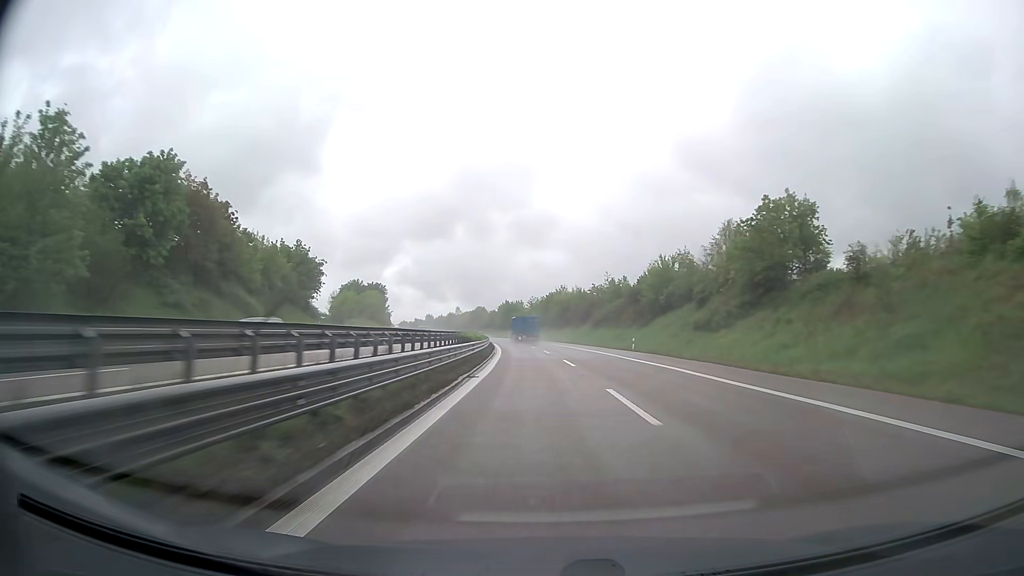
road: trunk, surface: asphalt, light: Day
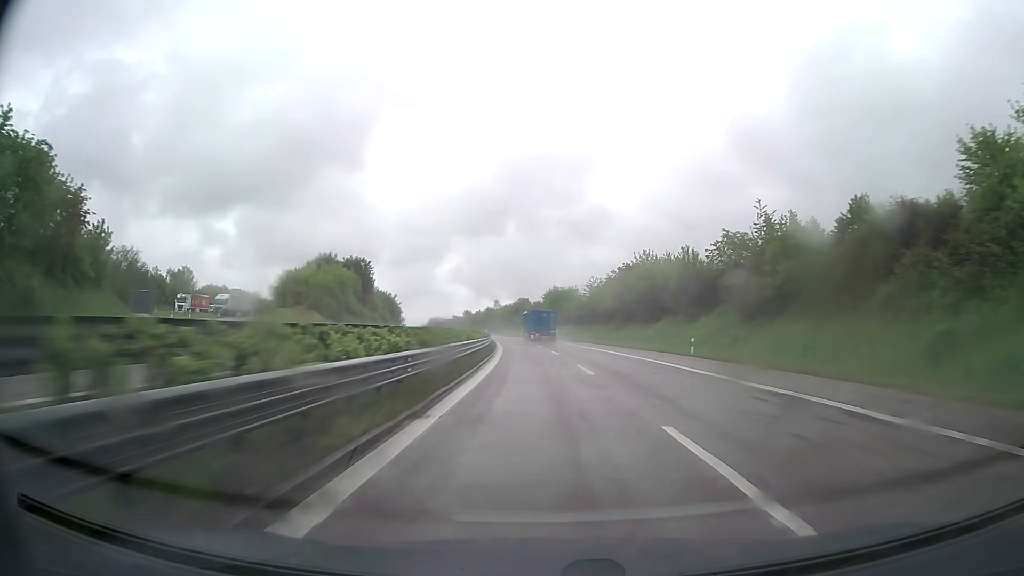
(-2.7, +60.7) m; -5°
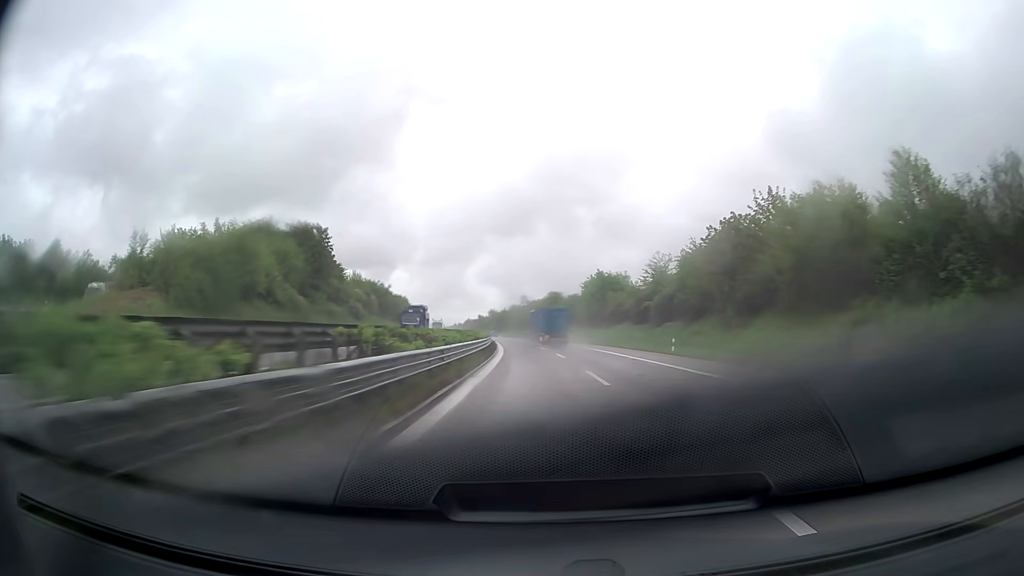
(-1.0, +40.1) m; -3°
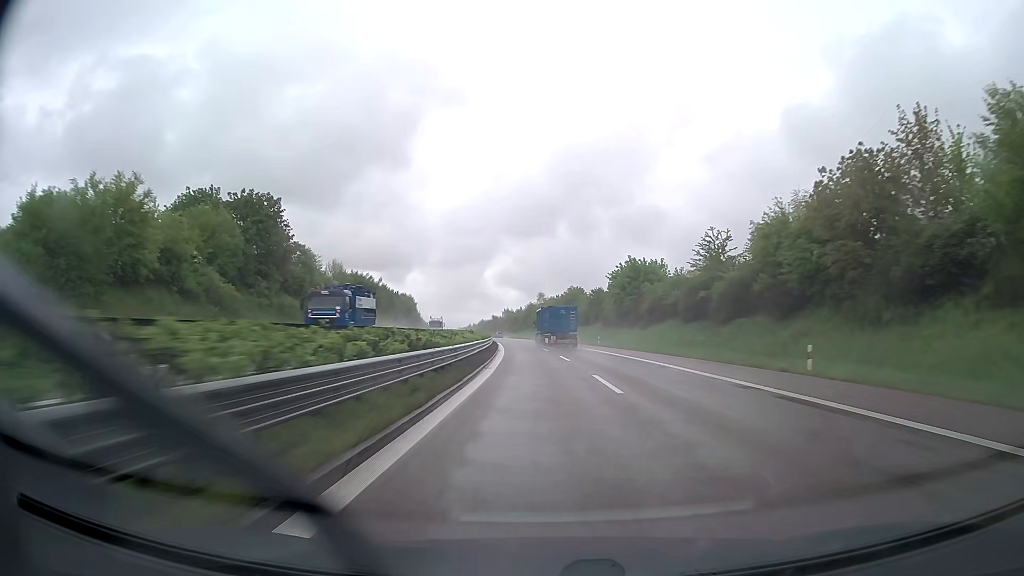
(-0.2, +19.9) m; -1°
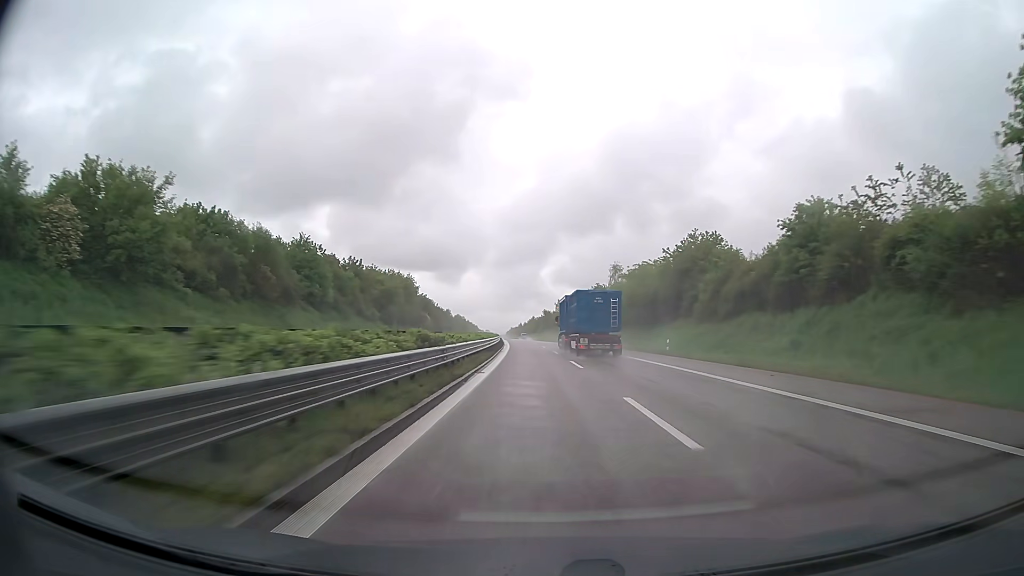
(-3.7, +79.0) m; -5°
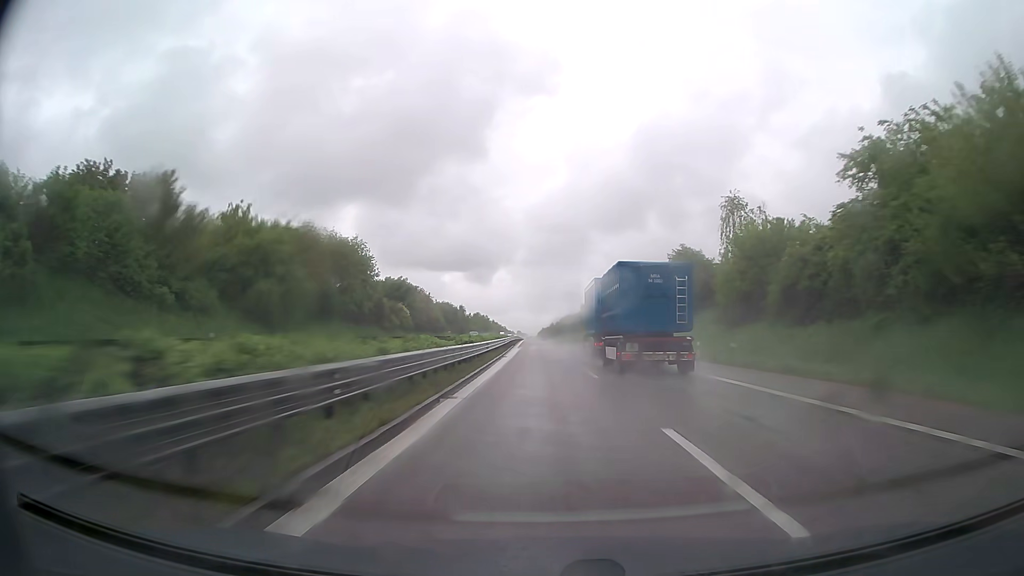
(-1.6, +58.7) m; -3°
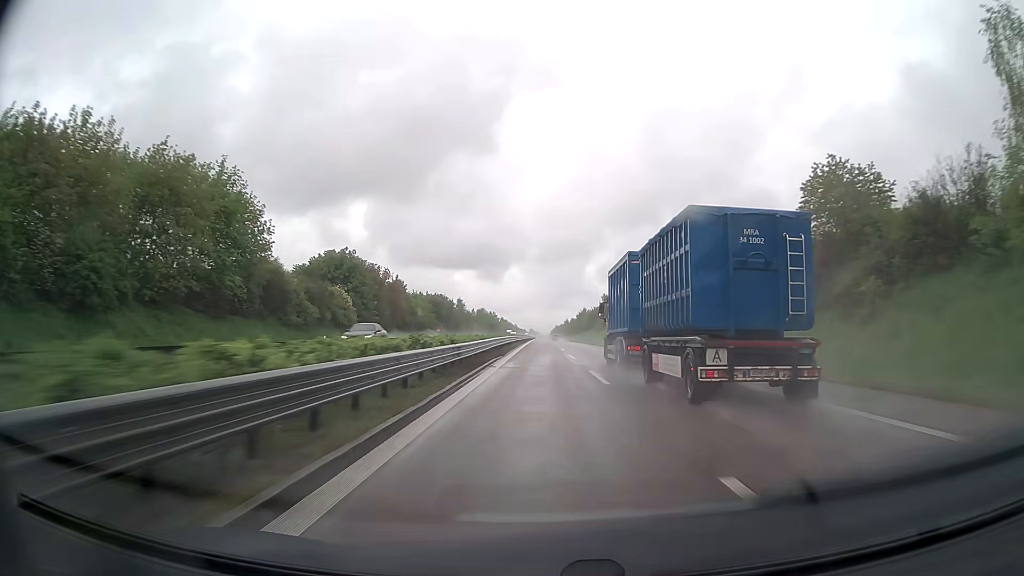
(-0.4, +38.9) m; -1°
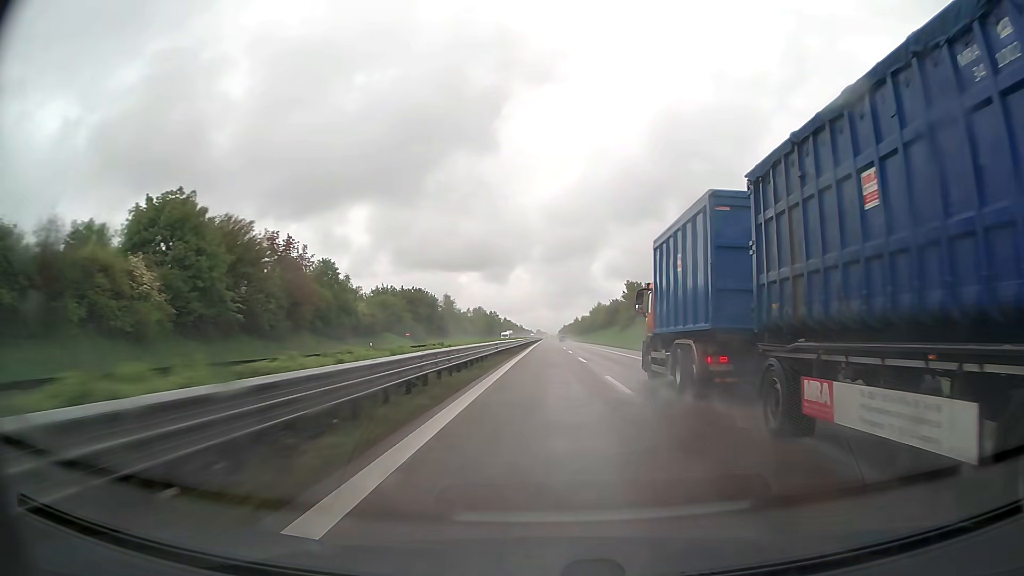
(-0.2, +38.7) m; -1°
(0, +10) (0, +20) (0, +30) (0, +40) (0, +50) (0, +60) (0, +70) (0, +80) (0, +90) (0, +100) m
